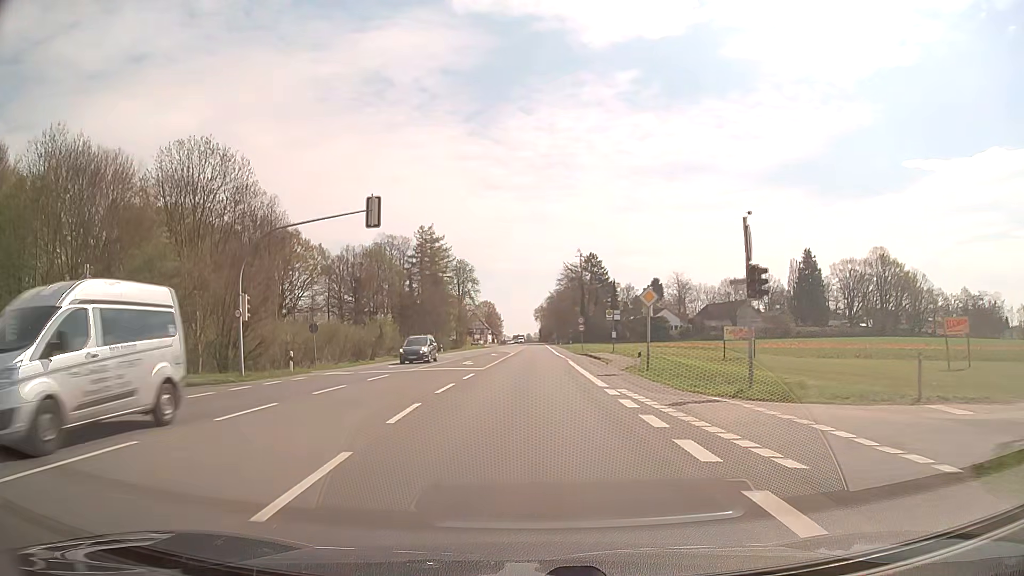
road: secondary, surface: asphalt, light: Day
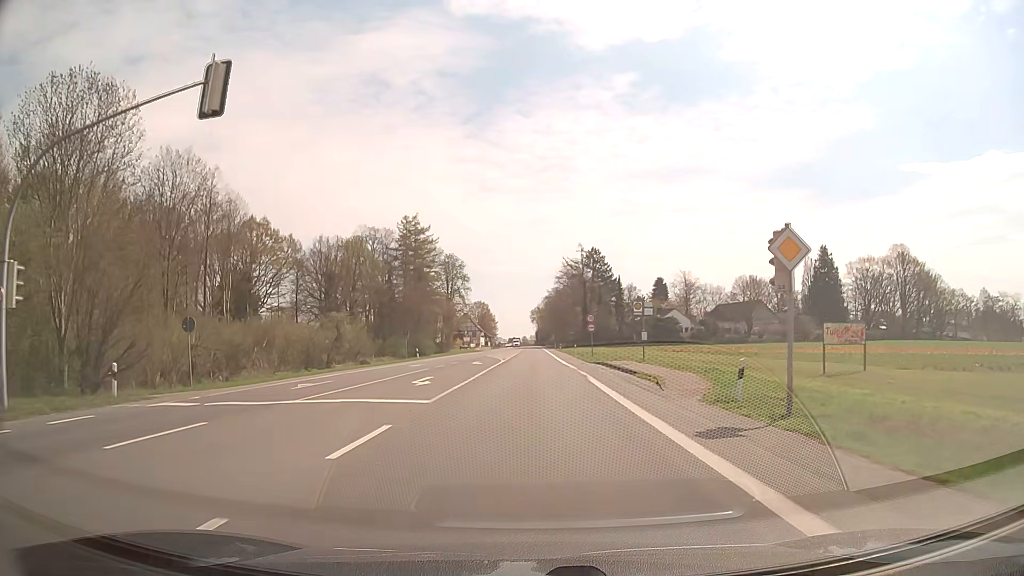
(+0.1, +15.3) m; 0°
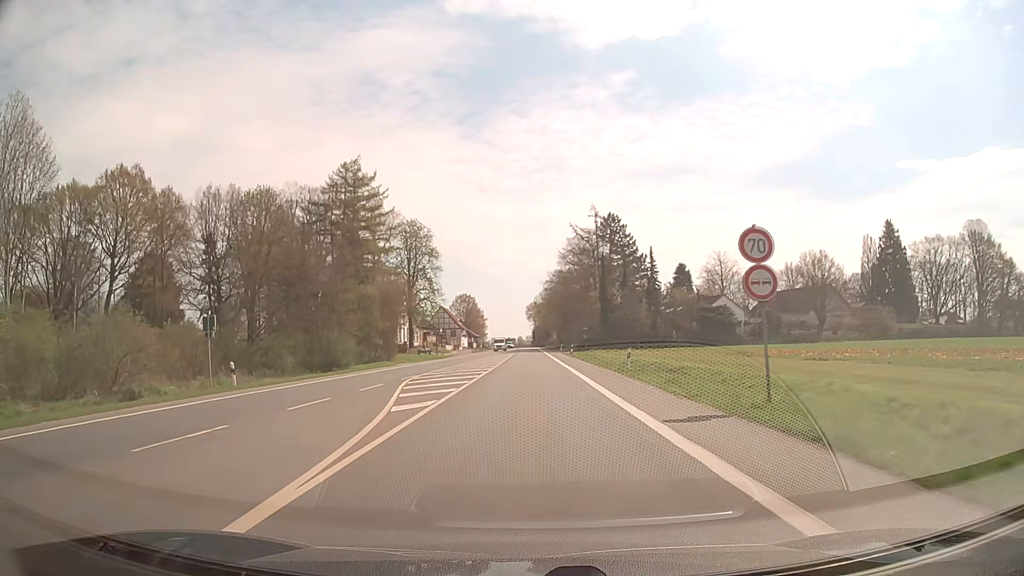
(+0.4, +42.7) m; +1°
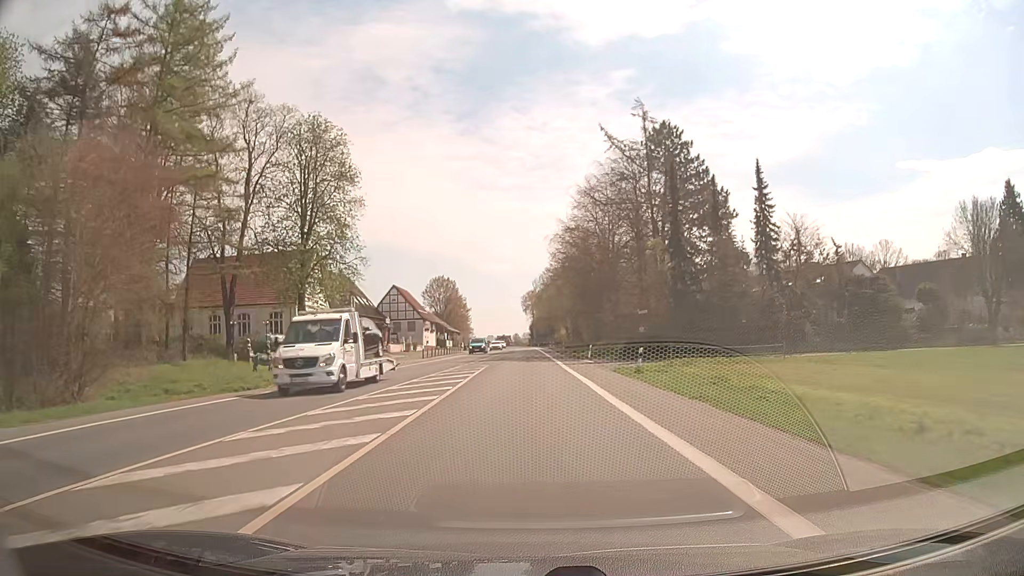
(0.0, +49.4) m; 0°
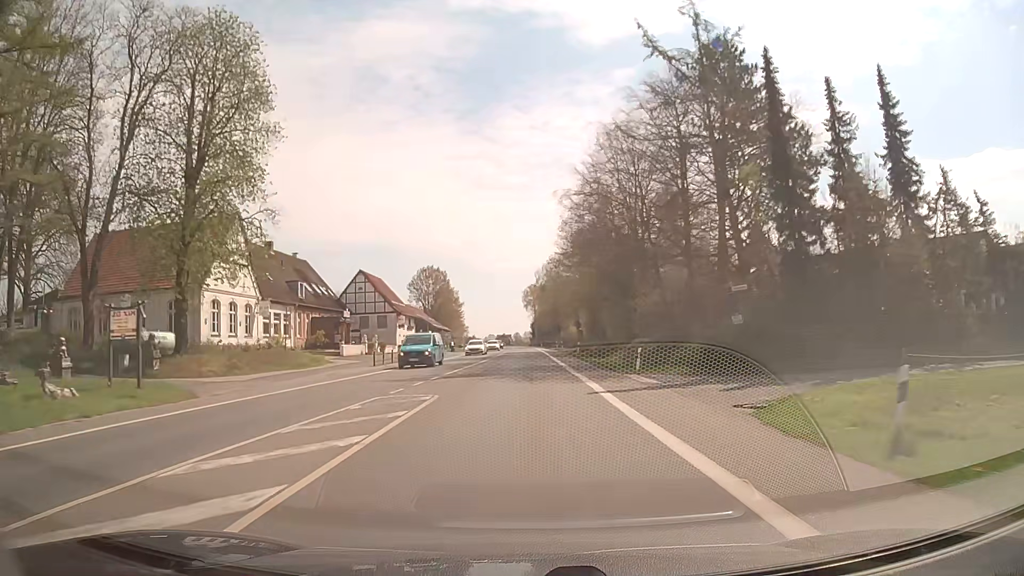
(0.0, +20.5) m; 0°
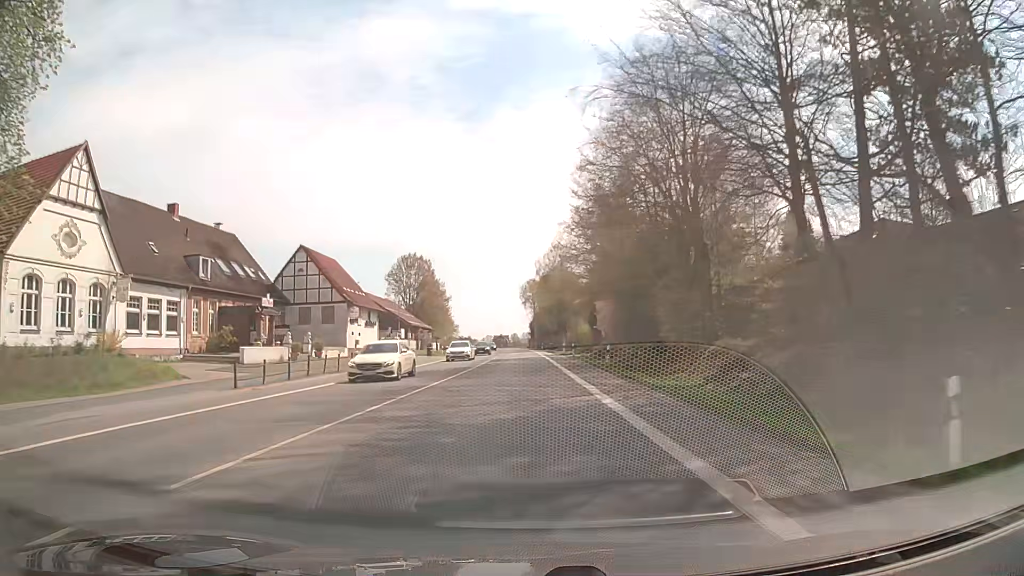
(0.0, +20.8) m; 0°
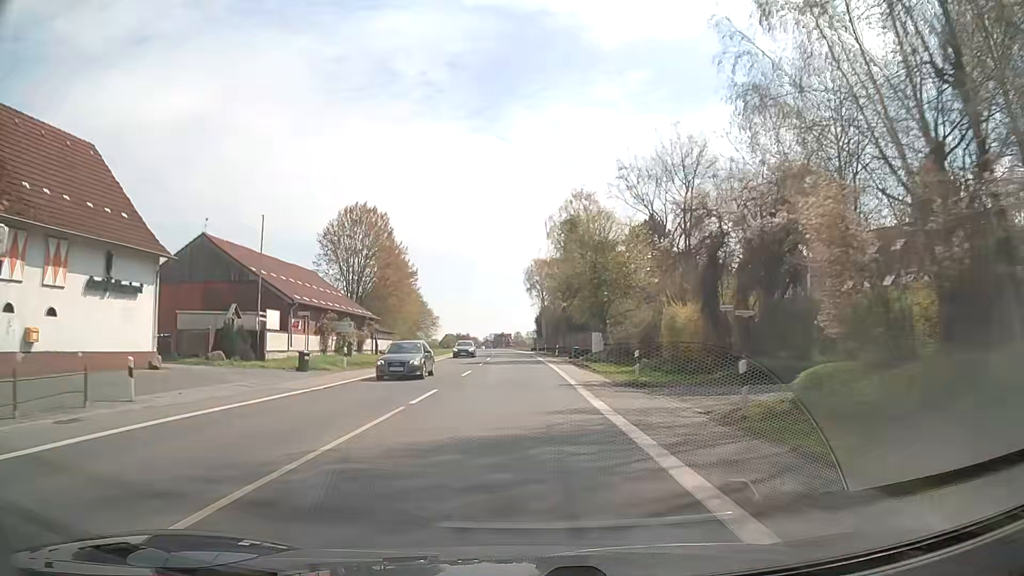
(-0.1, +42.1) m; 0°
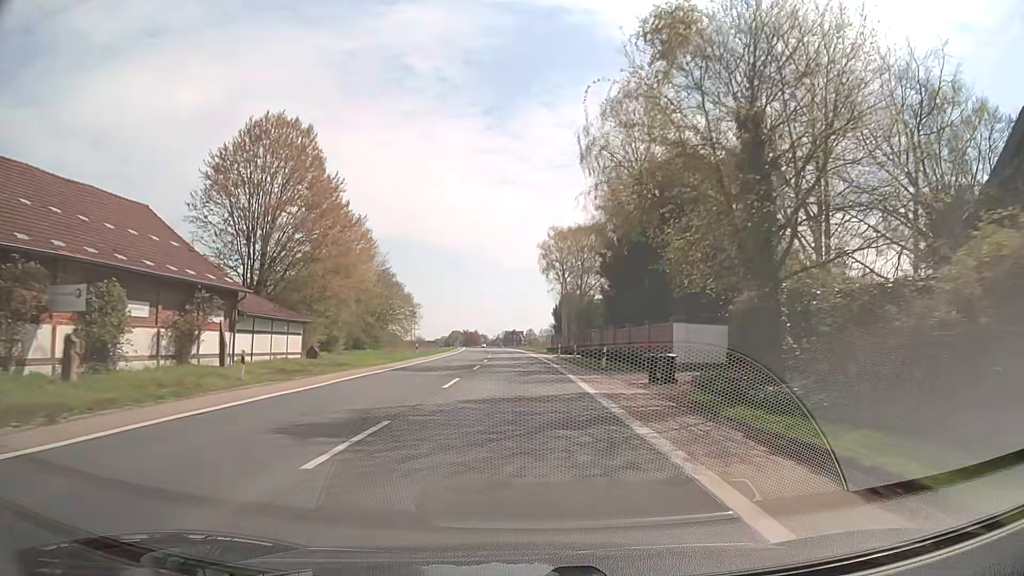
(-0.3, +32.0) m; -1°
(0, +10) (0, +20) (0, +30) (-1, +40) (-1, +50) (-1, +60) (-2, +70) (-2, +80) (-3, +90) (-4, +100) m
